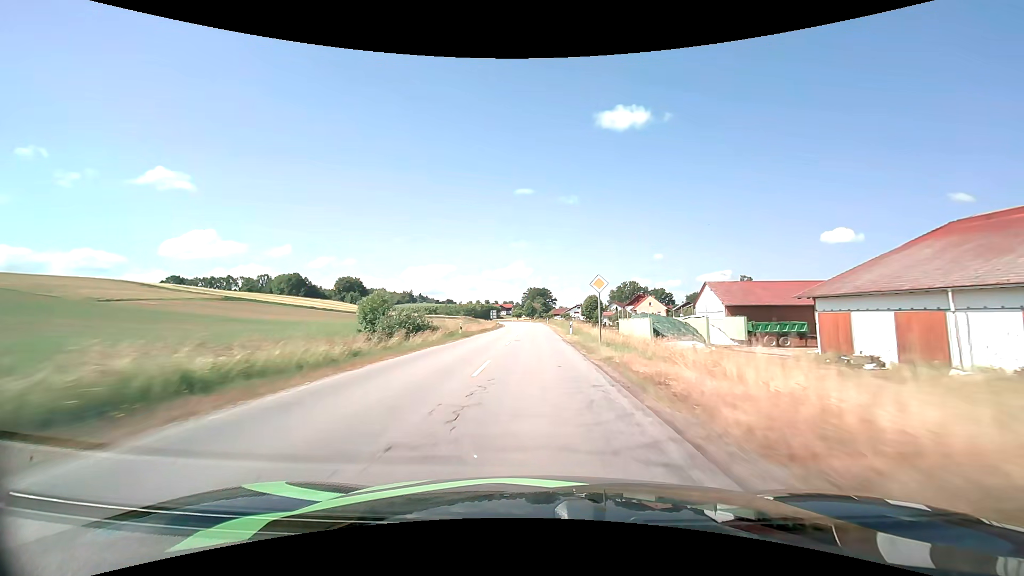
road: secondary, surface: asphalt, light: Day
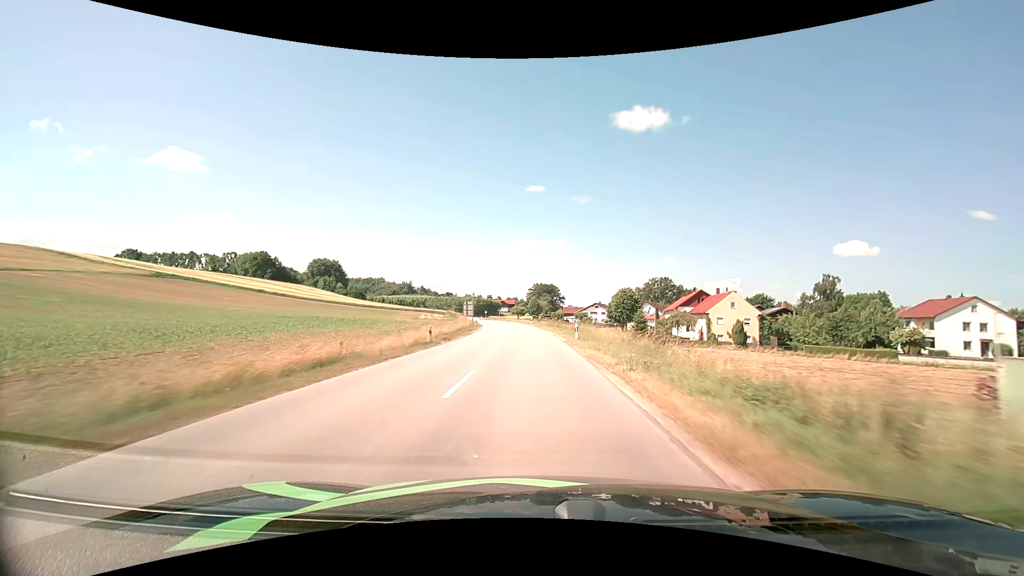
(-0.5, +51.0) m; -1°
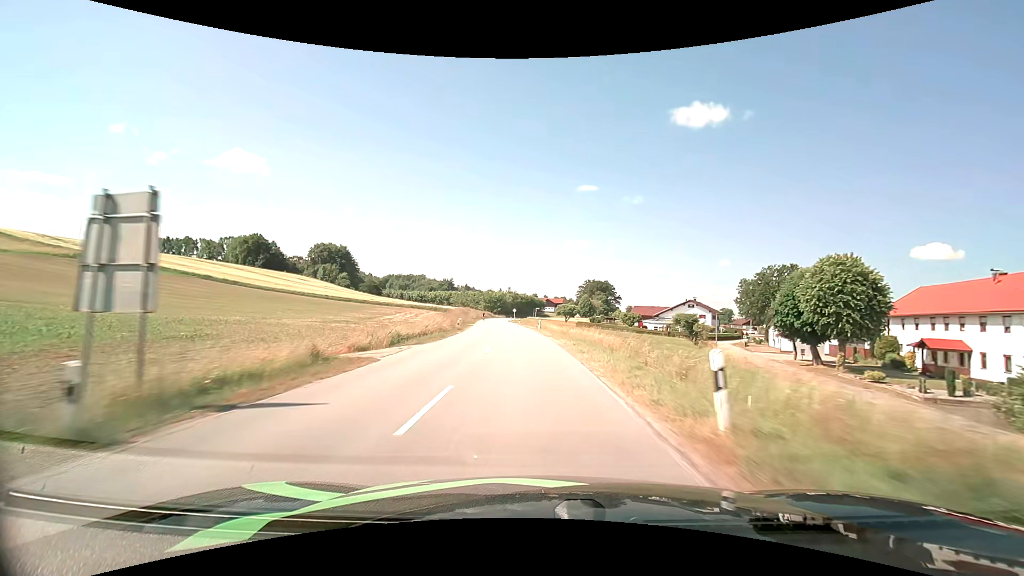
(-2.2, +62.6) m; -5°
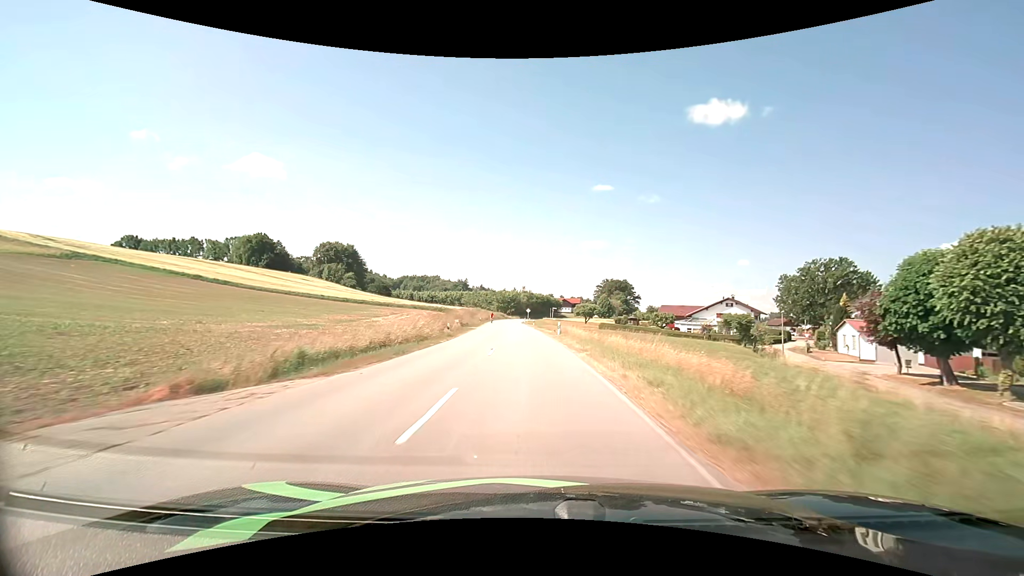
(-0.2, +12.6) m; -2°
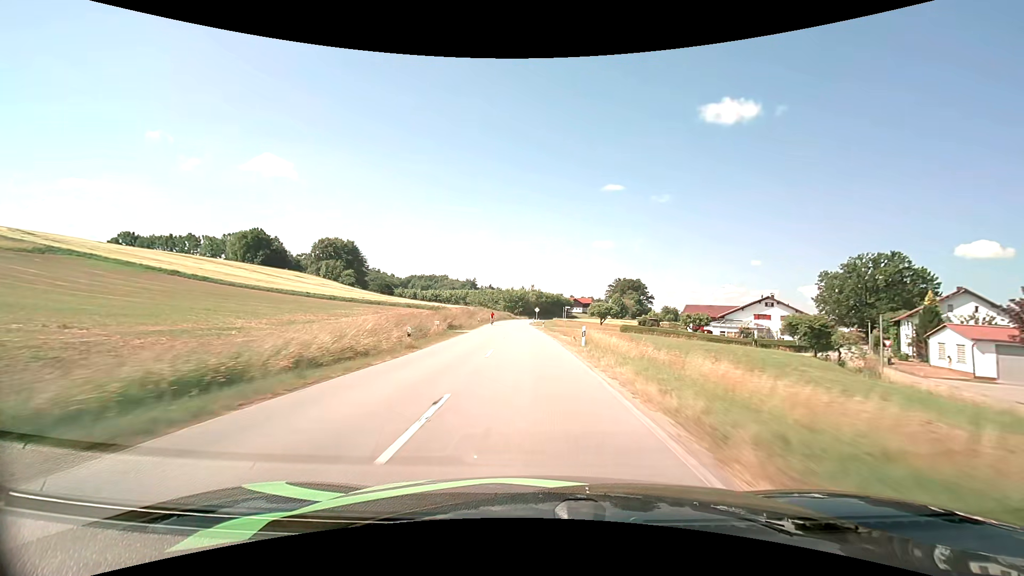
(-0.1, +12.7) m; -1°
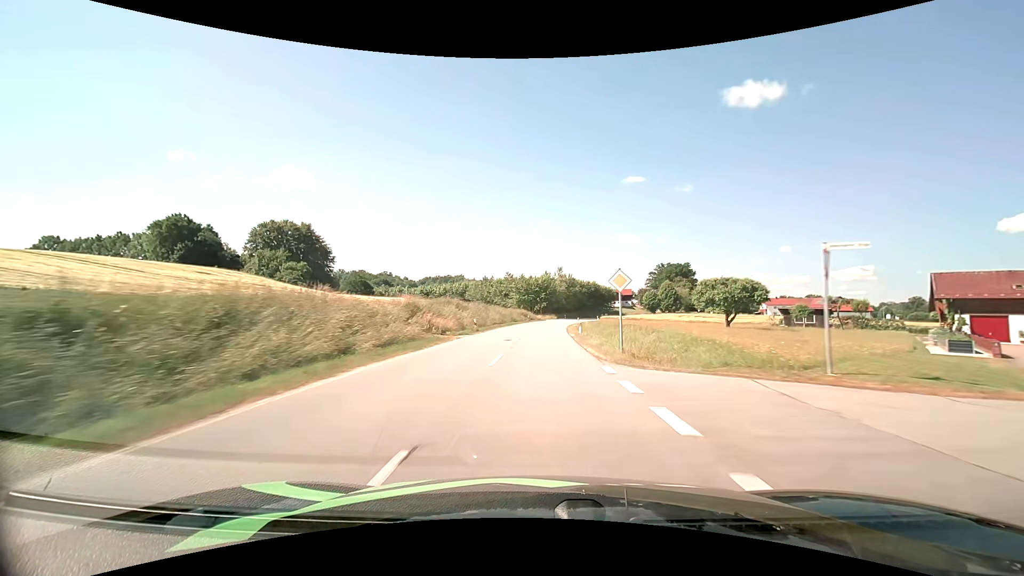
(-2.1, +64.1) m; -3°
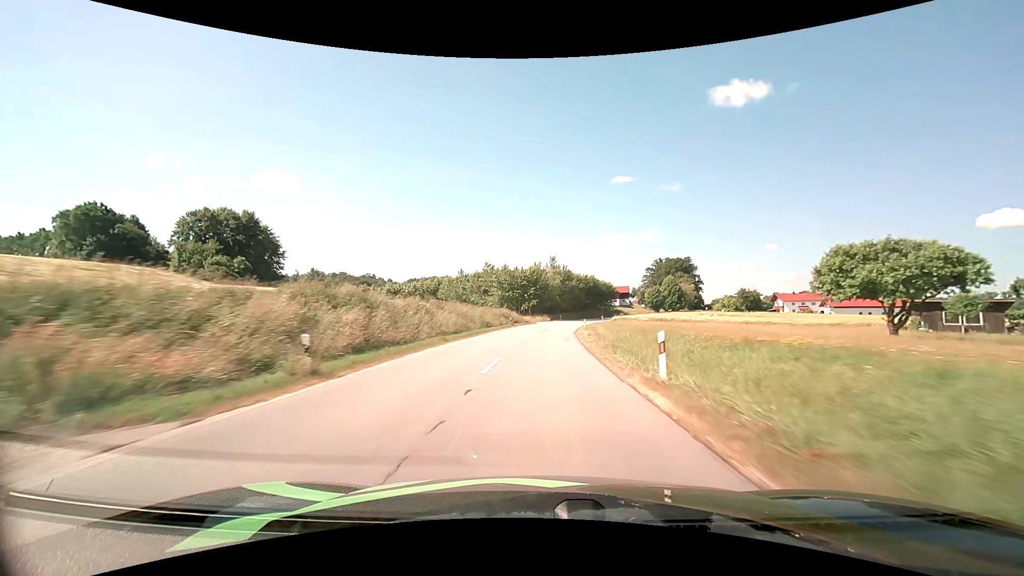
(+0.1, +25.5) m; +1°
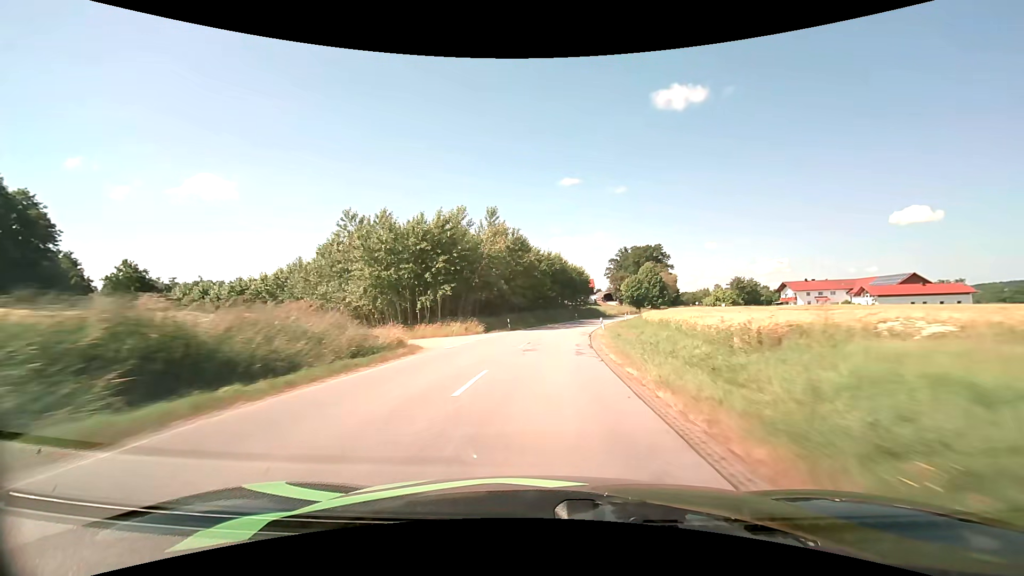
(+2.4, +50.8) m; +6°
(0, +10) (+1, +20) (+1, +30) (+3, +40) (+4, +50) (+6, +60) (+8, +69) (+11, +79) (+13, +89) (+17, +98) m
